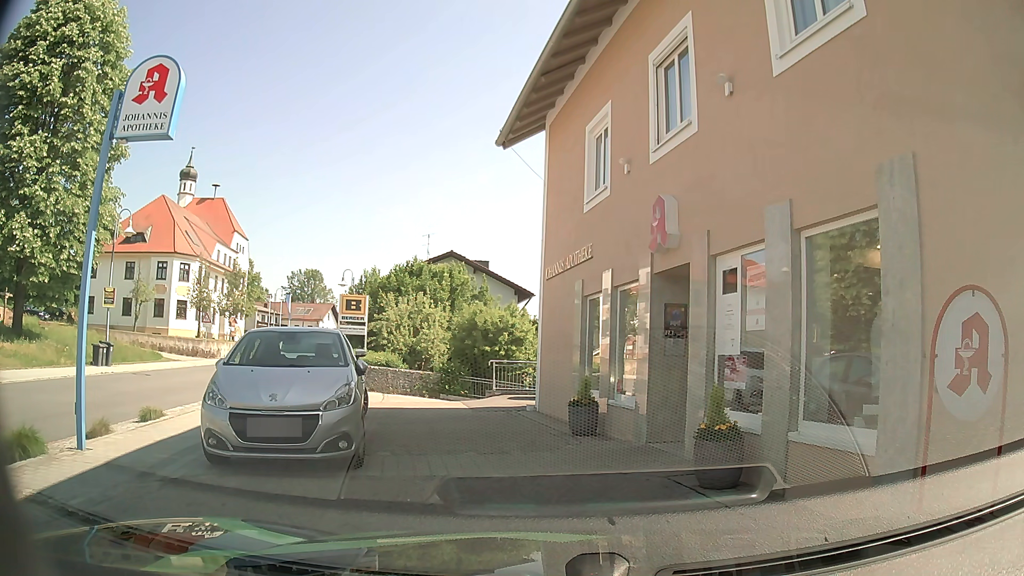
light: Day
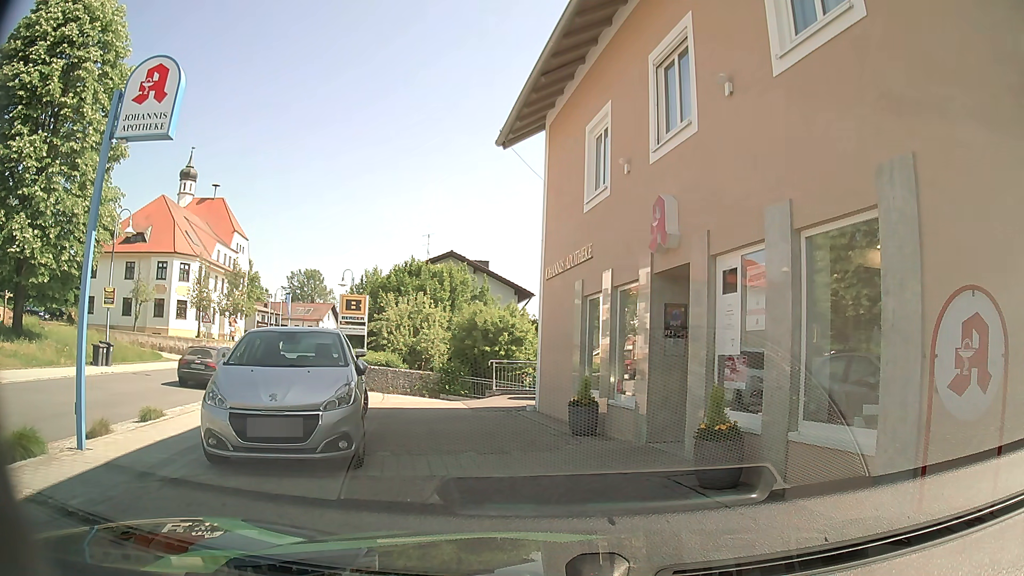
(0.0, 0.0) m; 0°
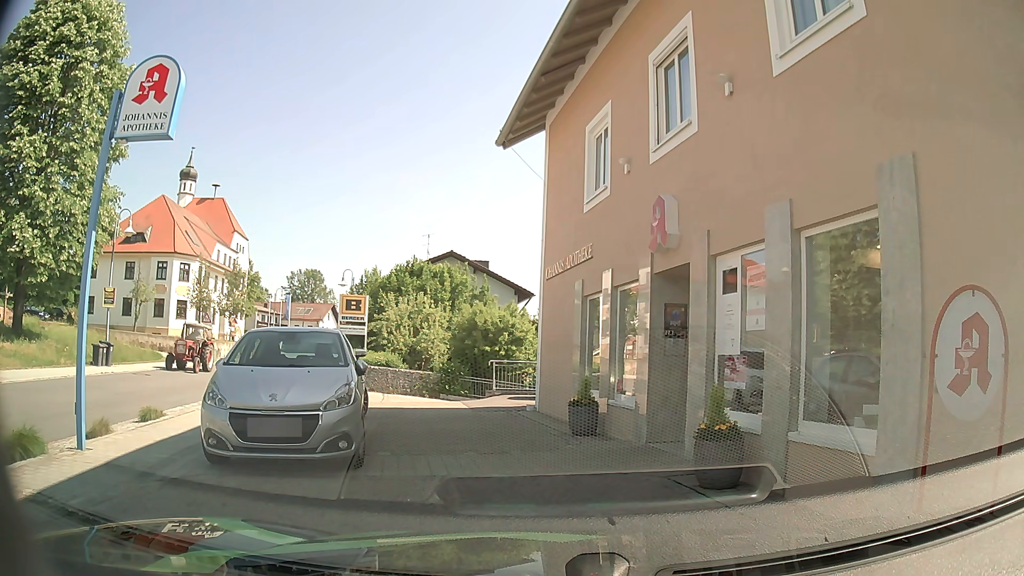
(0.0, 0.0) m; 0°
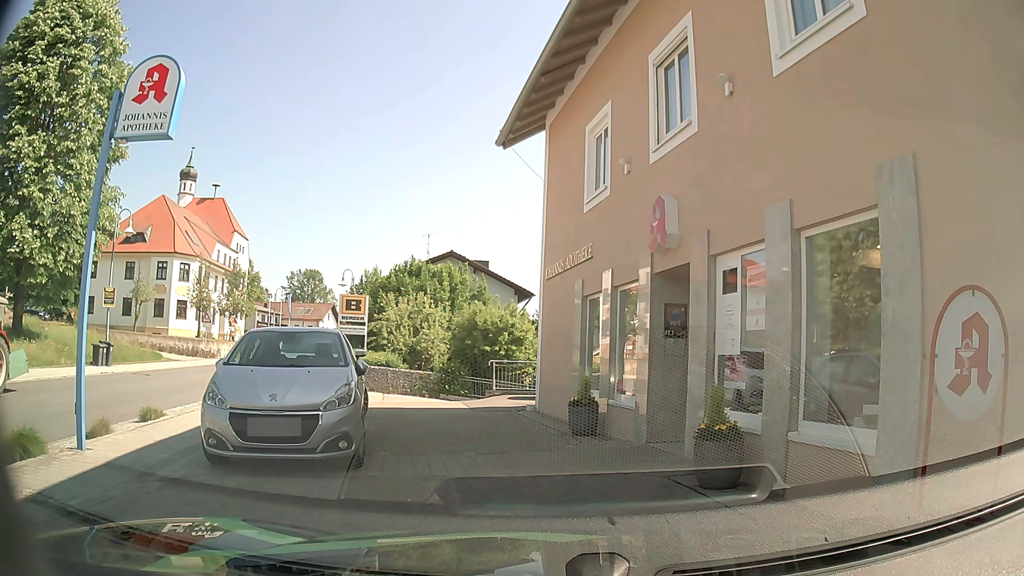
(0.0, 0.0) m; 0°
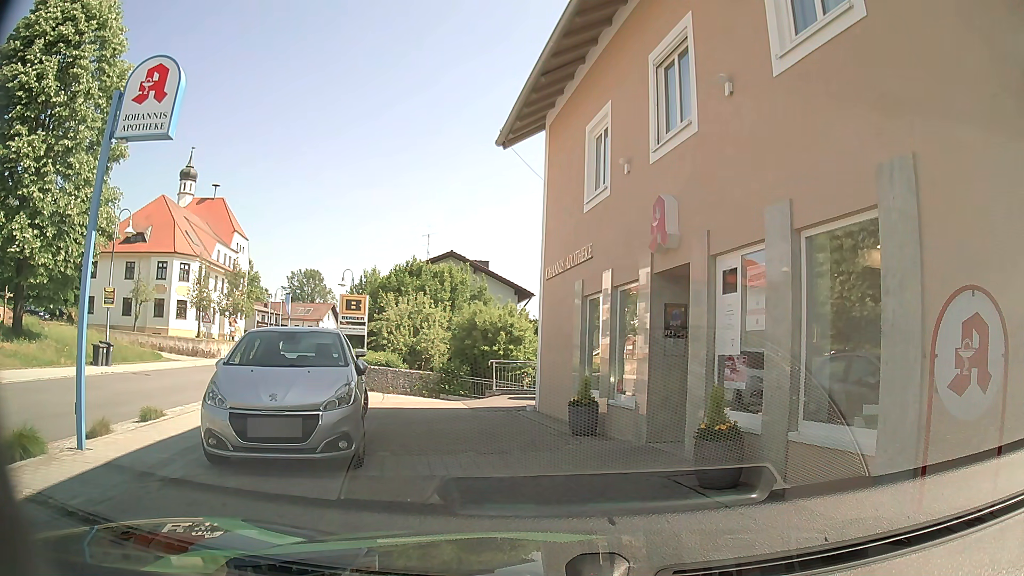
(0.0, 0.0) m; 0°
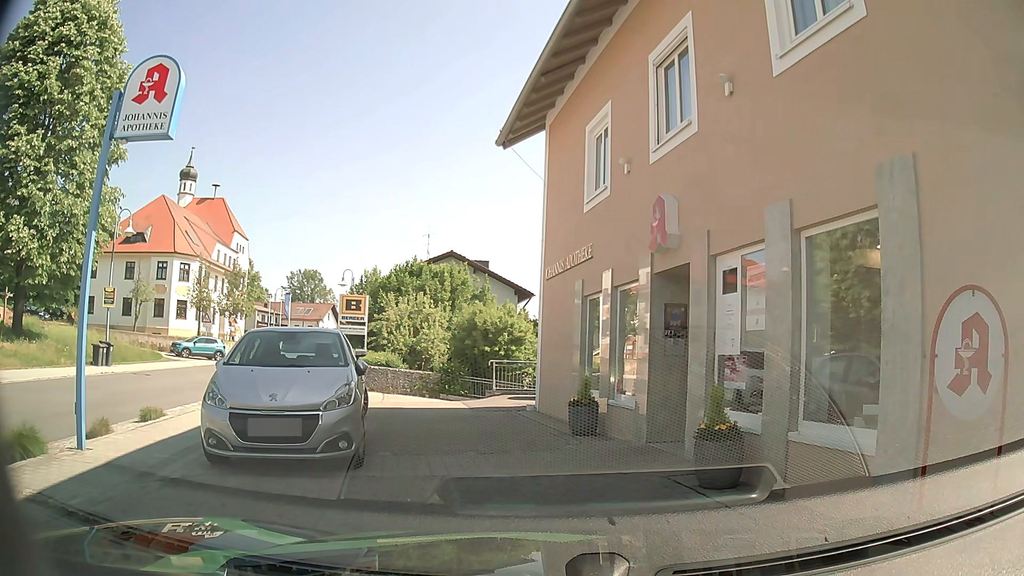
(0.0, 0.0) m; 0°
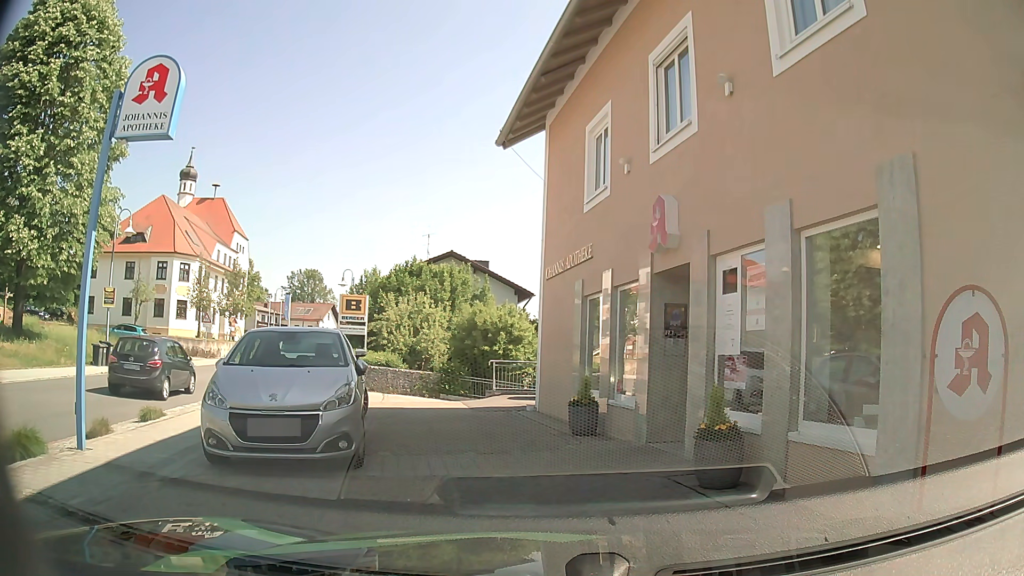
(0.0, 0.0) m; 0°
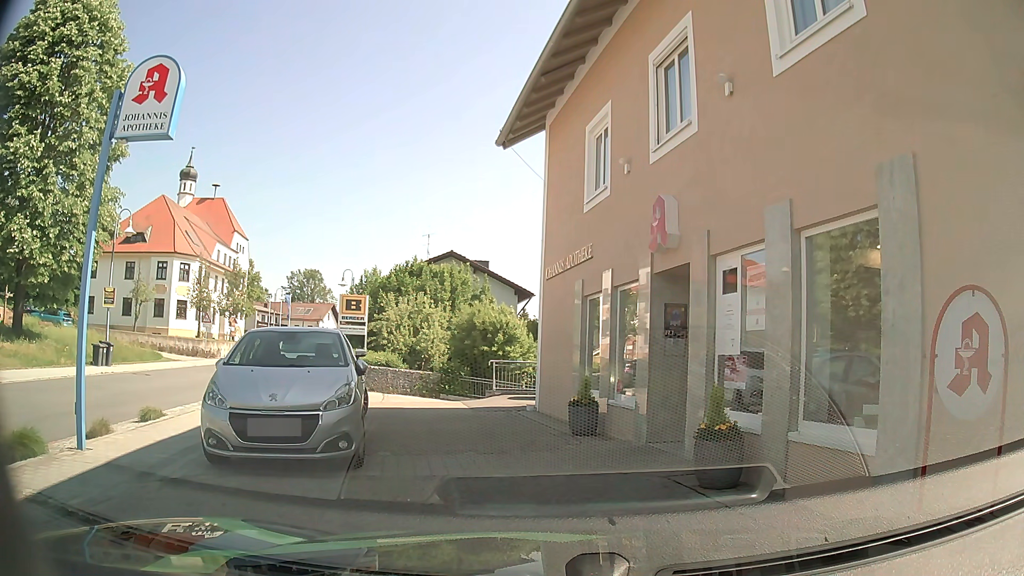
(0.0, 0.0) m; 0°
